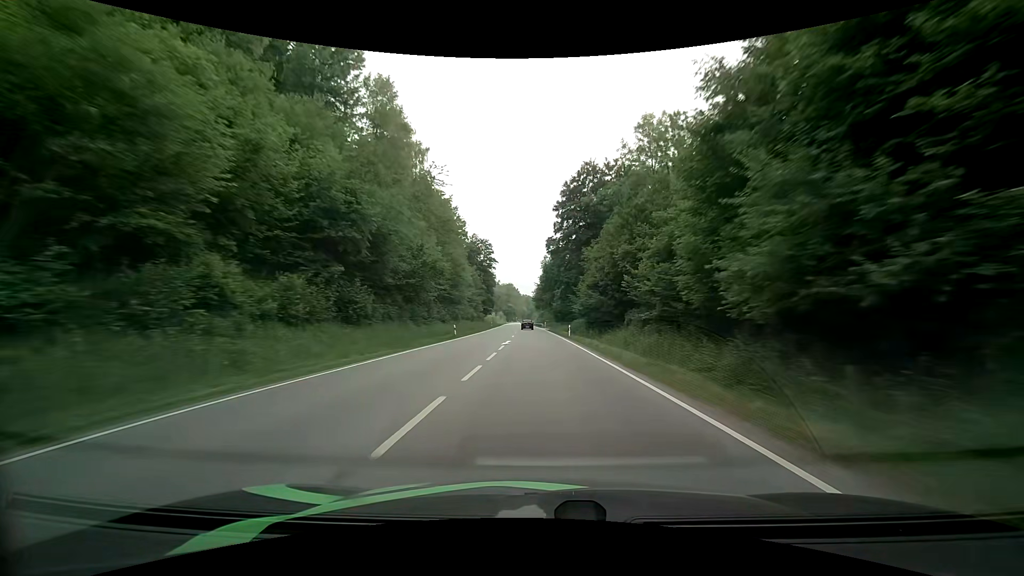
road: primary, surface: asphalt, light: Day
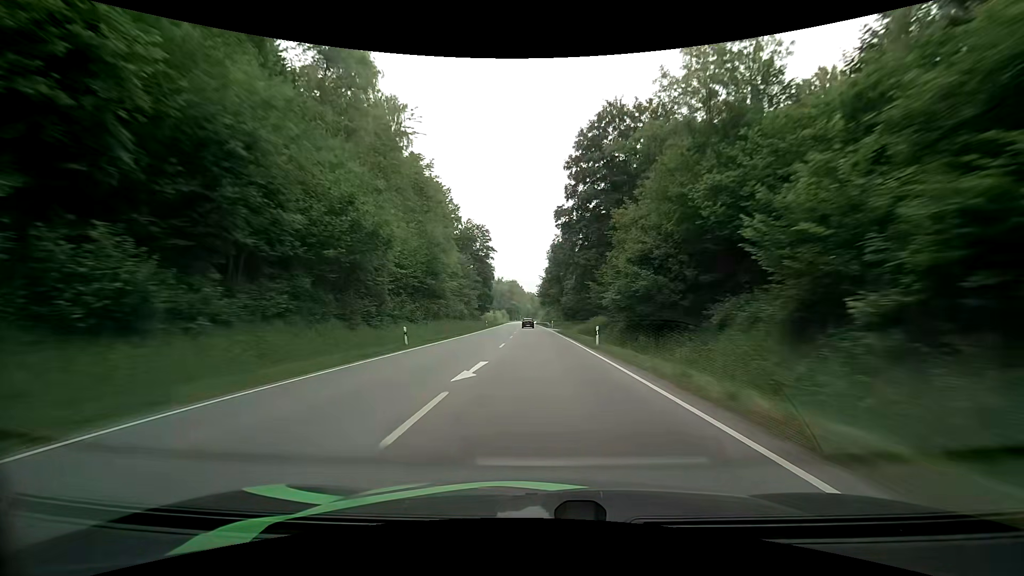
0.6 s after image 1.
(-0.3, +17.7) m; -1°
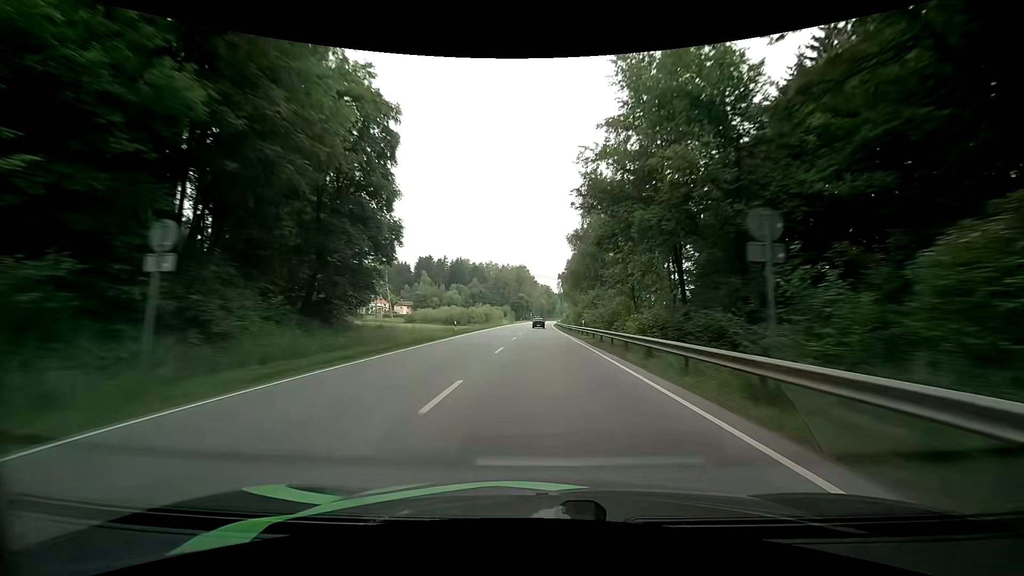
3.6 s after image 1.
(-1.2, +89.7) m; -1°
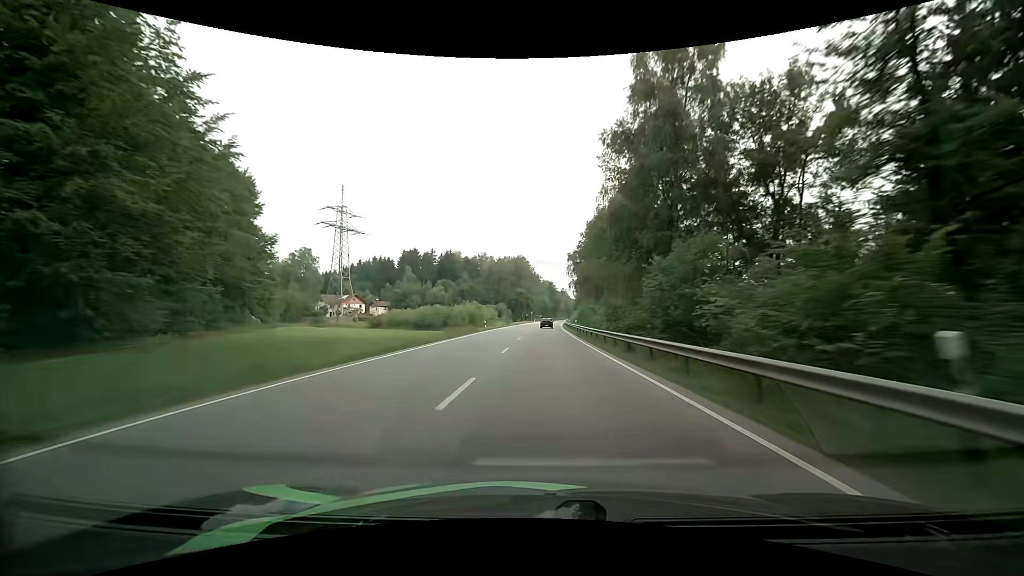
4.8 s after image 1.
(0.0, +35.6) m; 0°
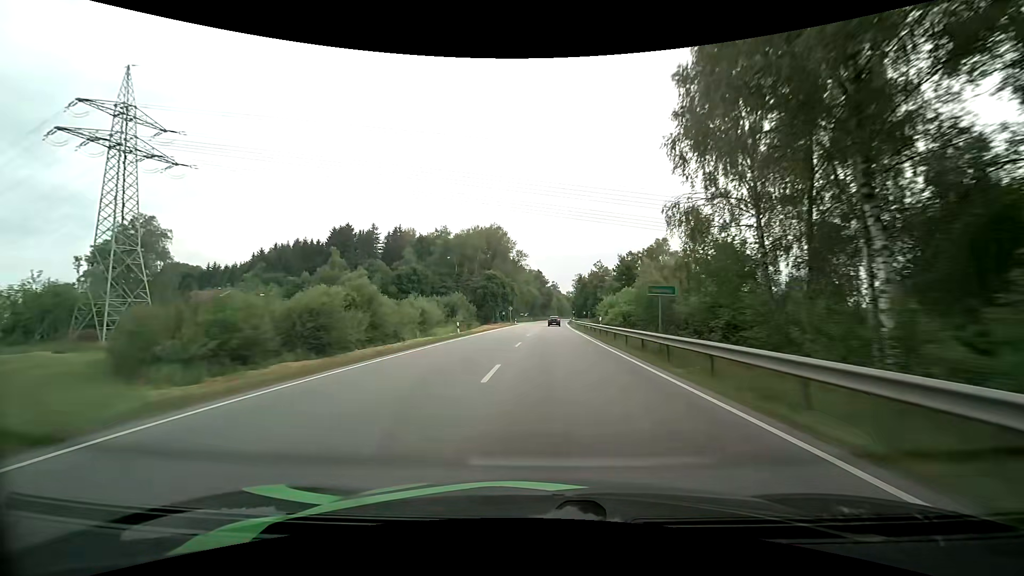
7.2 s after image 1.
(+0.3, +69.0) m; +2°
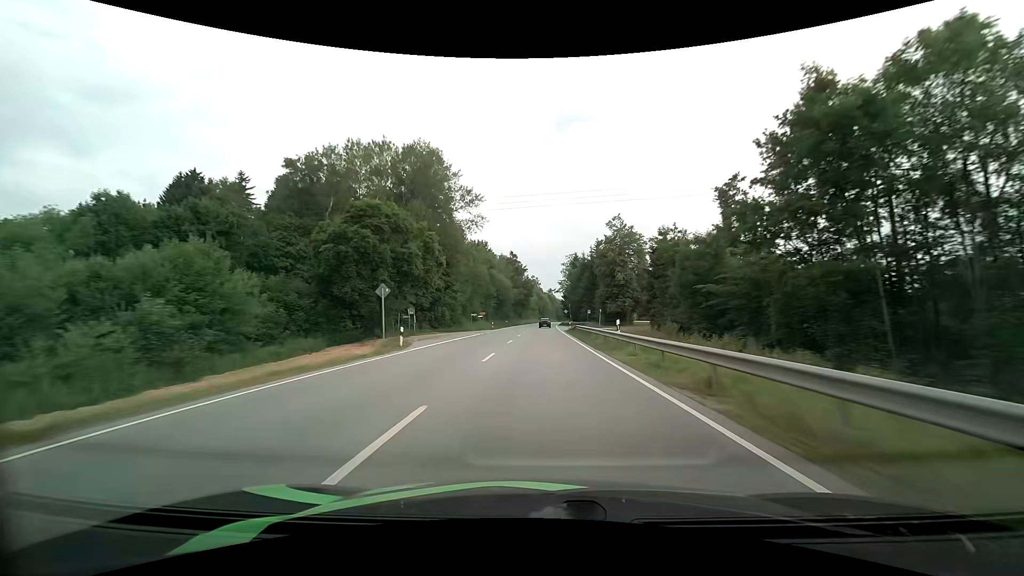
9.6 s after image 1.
(+1.5, +66.1) m; +2°
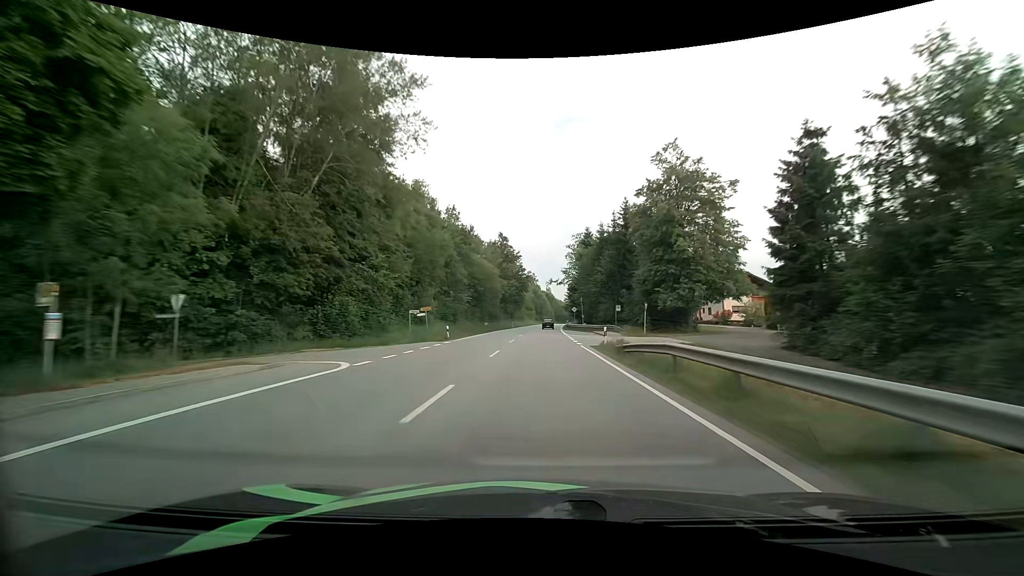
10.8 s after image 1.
(+0.1, +33.5) m; 0°
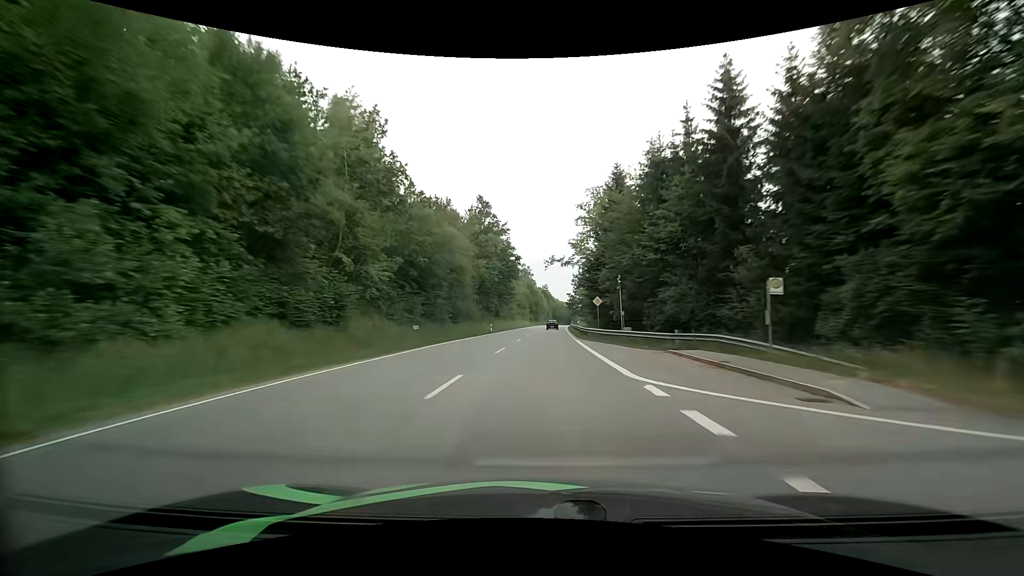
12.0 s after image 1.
(+0.2, +34.4) m; 0°
(0, +10) (0, +20) (0, +30) (0, +40) (+1, +50) (+1, +60) (+1, +70) (+2, +80) (+2, +90) (+3, +100) m
